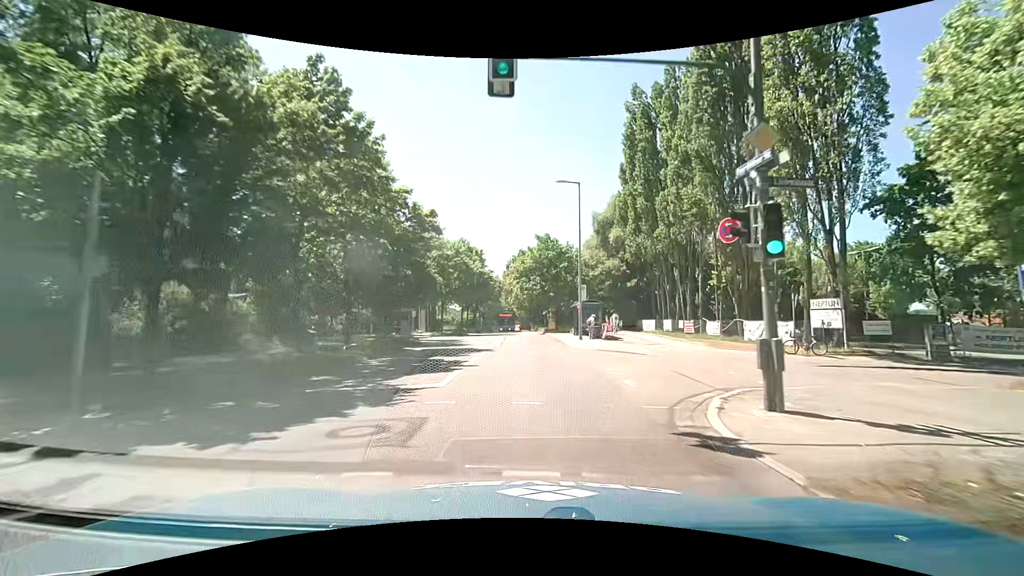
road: tertiary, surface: asphalt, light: Day
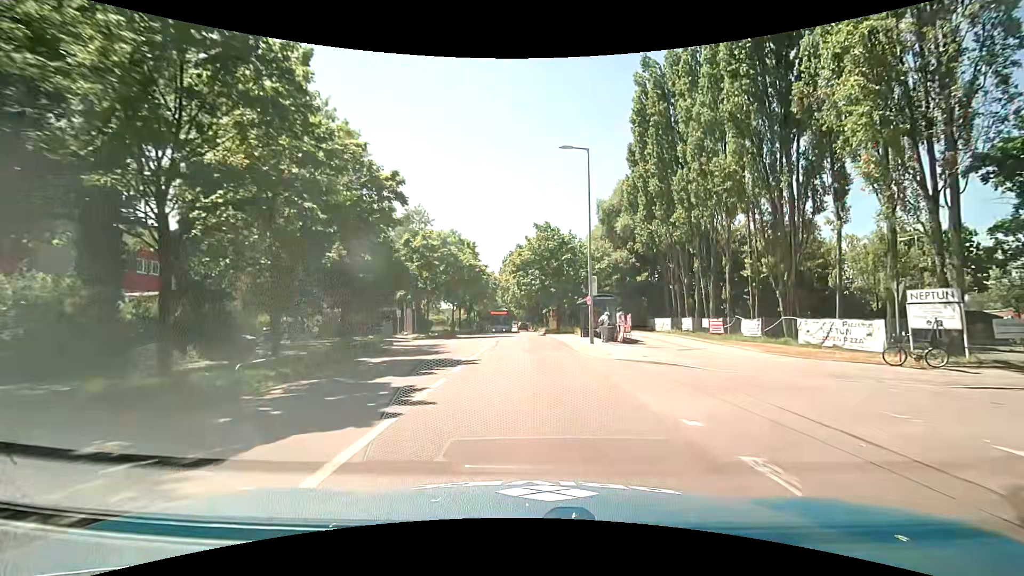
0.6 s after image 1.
(+0.1, +6.5) m; 0°
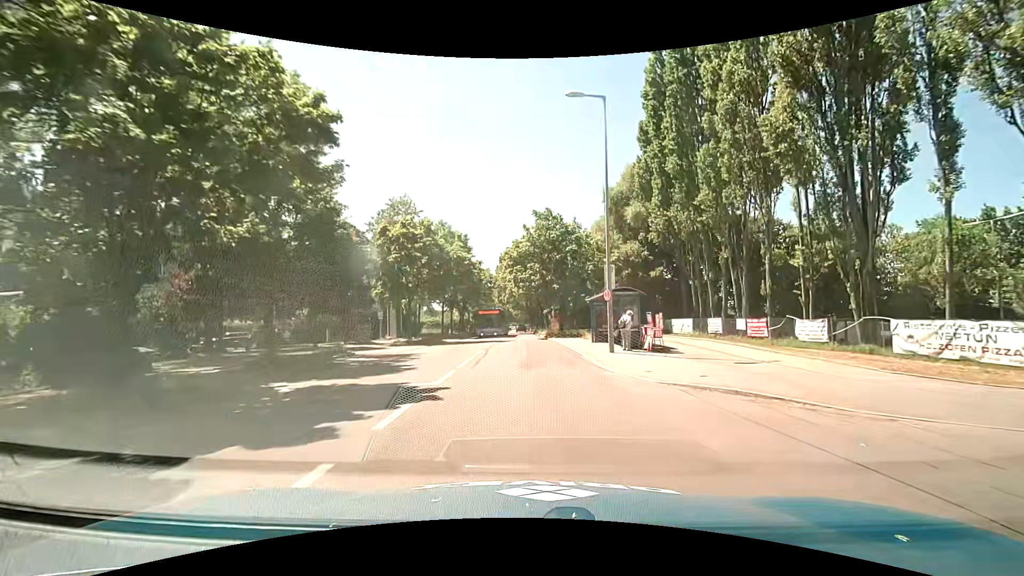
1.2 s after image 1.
(+0.1, +6.5) m; +1°
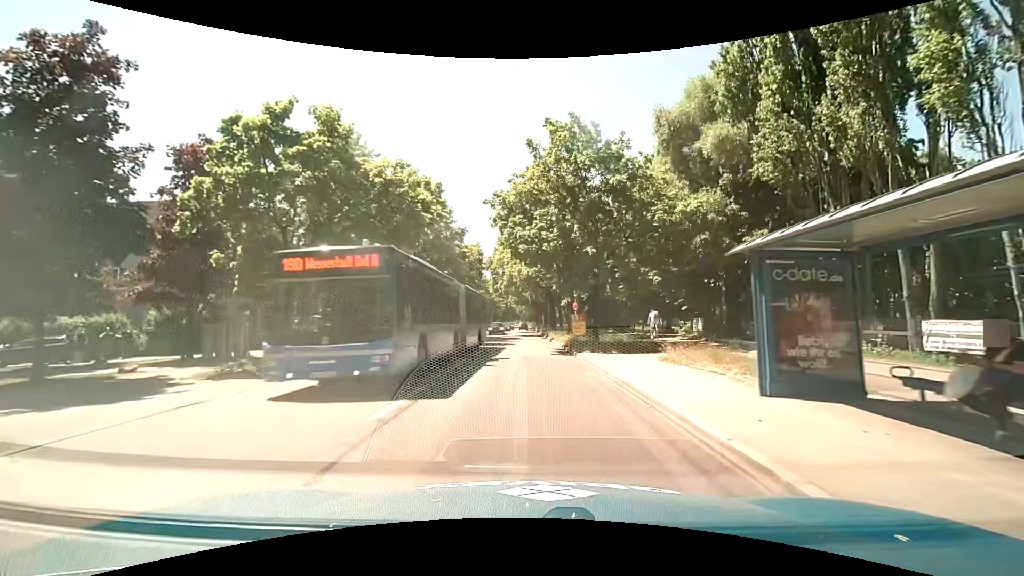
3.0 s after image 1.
(-0.2, +19.4) m; 0°
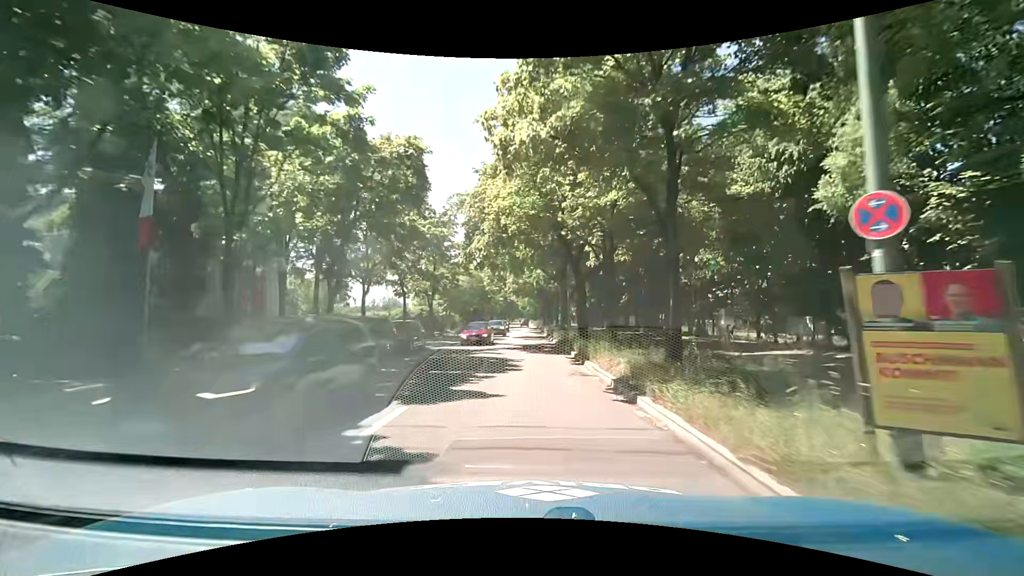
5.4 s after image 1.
(-0.5, +26.4) m; -1°
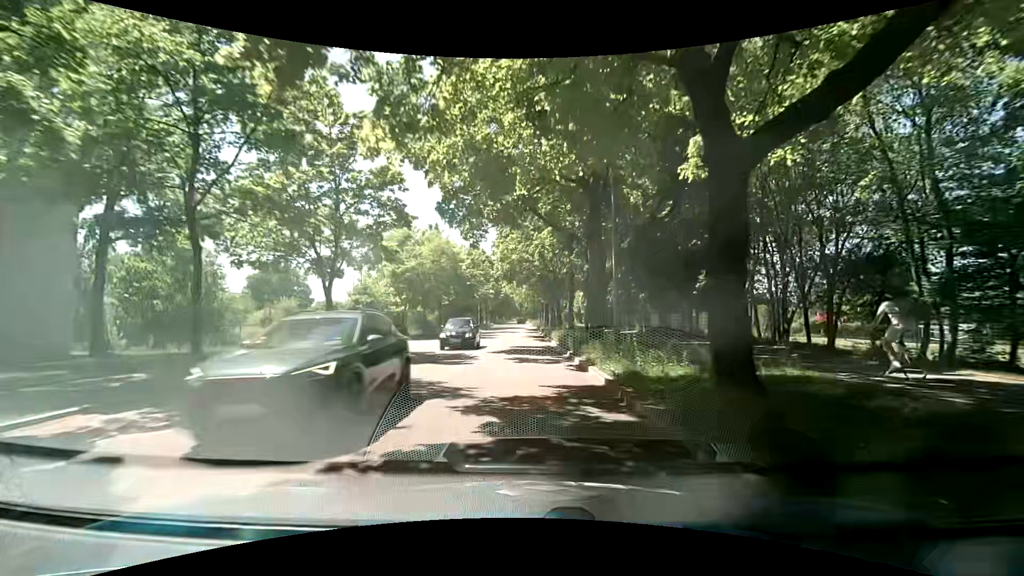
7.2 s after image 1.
(-0.1, +21.2) m; +1°
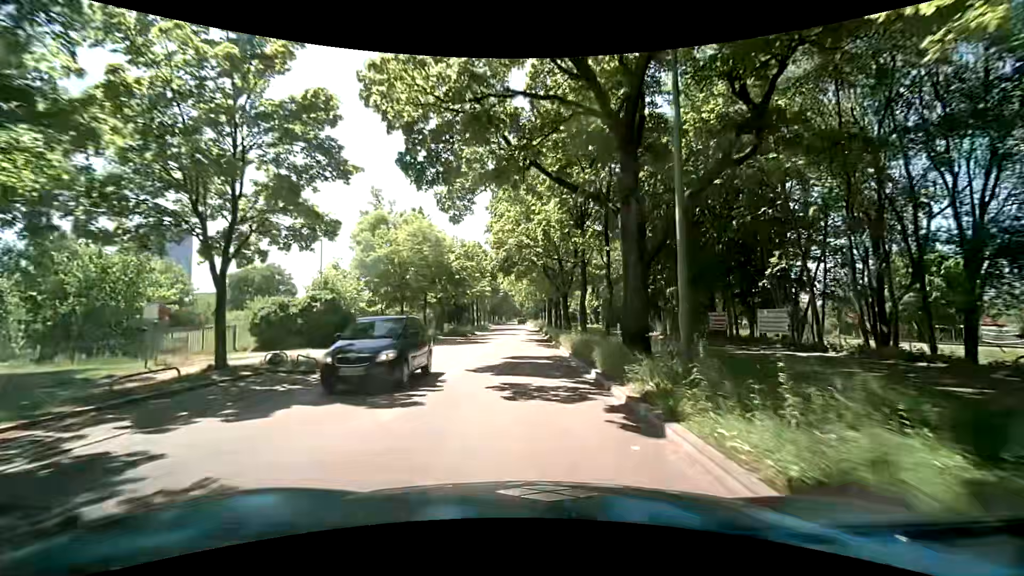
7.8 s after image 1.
(-0.1, +7.4) m; +1°
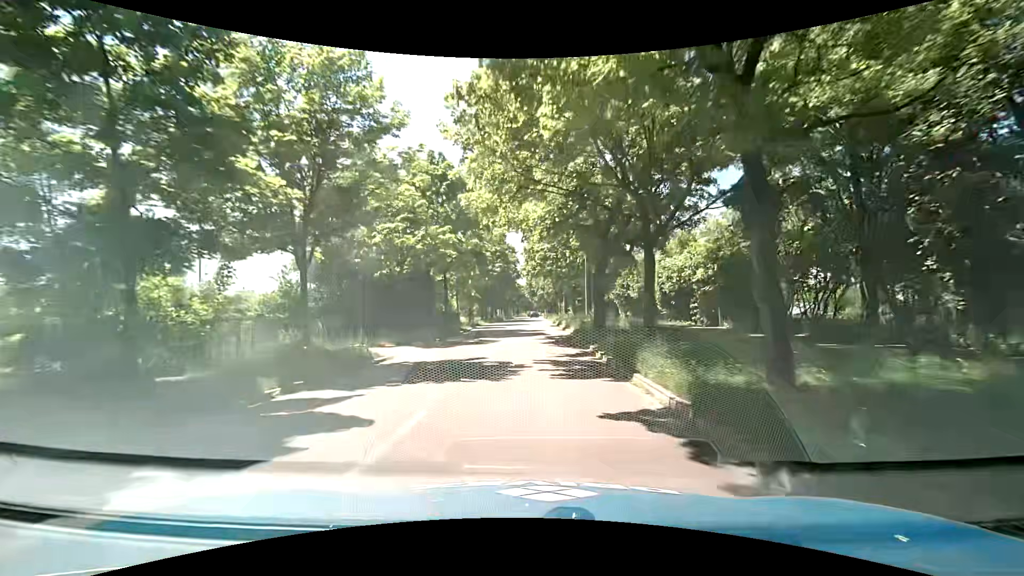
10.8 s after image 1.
(-1.5, +38.8) m; -3°
(0, +10) (0, +20) (0, +30) (0, +40) (+1, +50) (+1, +60) (+1, +70) (+1, +80) (+1, +90) (+1, +100) m
